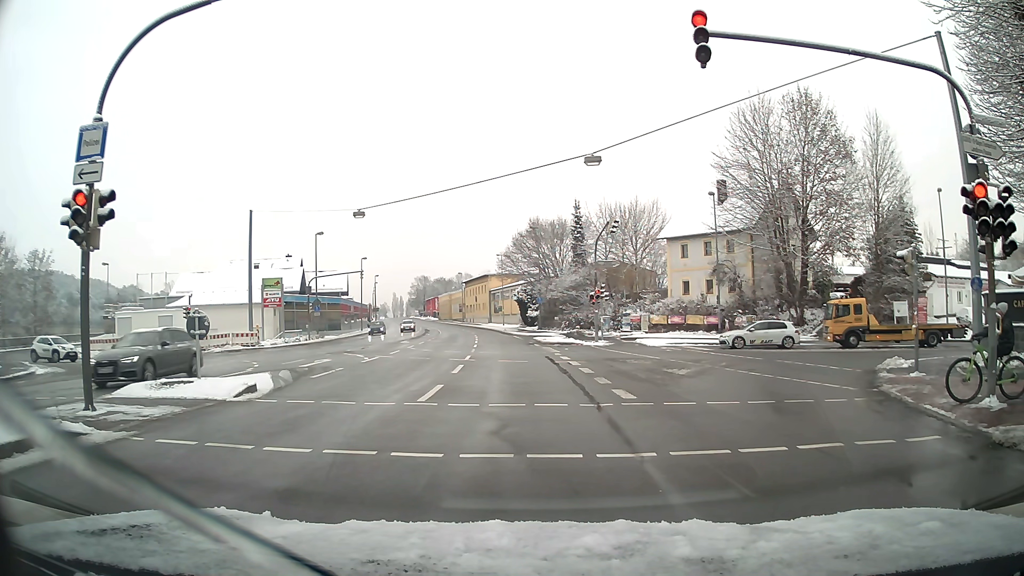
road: primary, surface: asphalt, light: Day
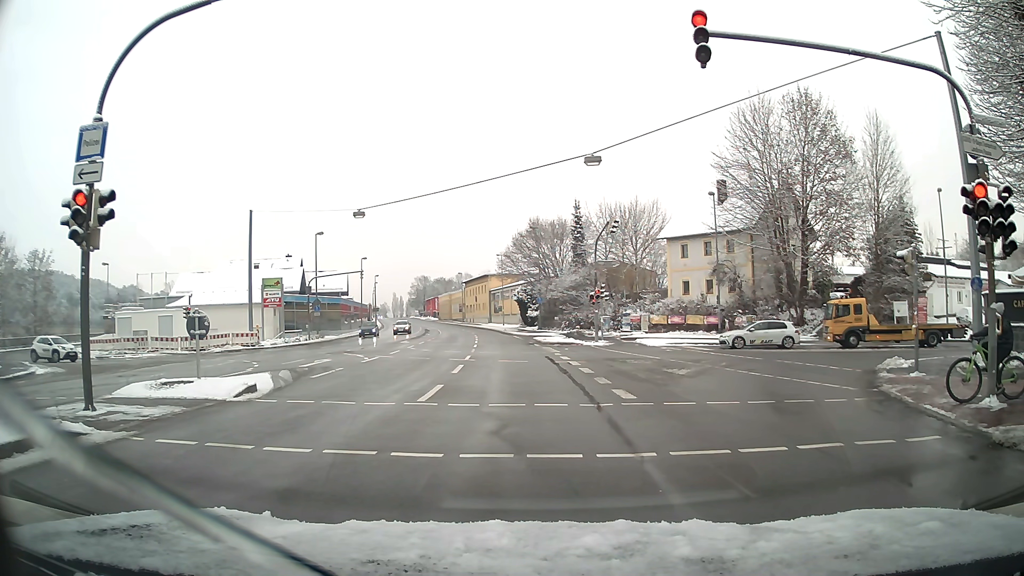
(0.0, 0.0) m; 0°
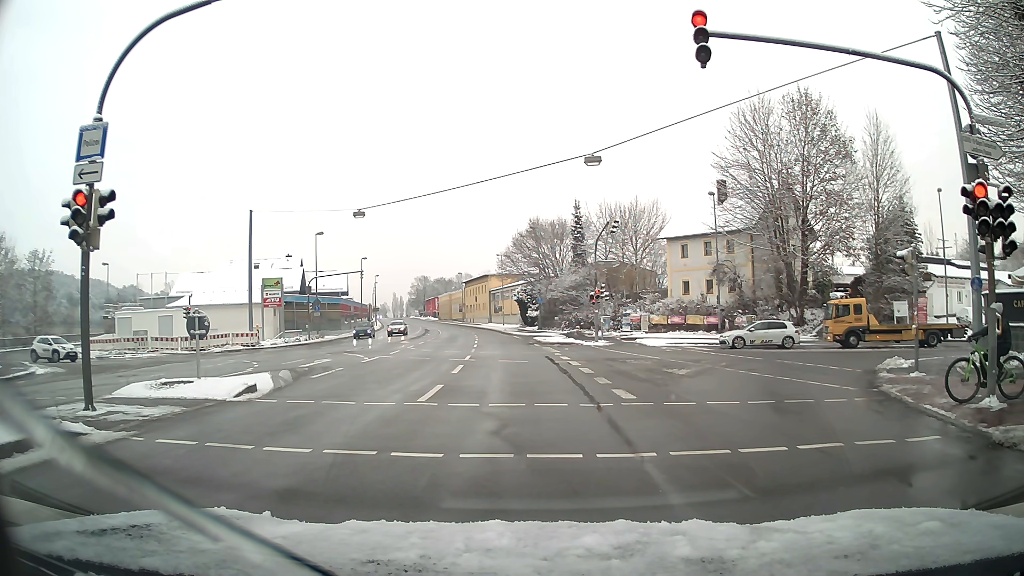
(0.0, 0.0) m; 0°
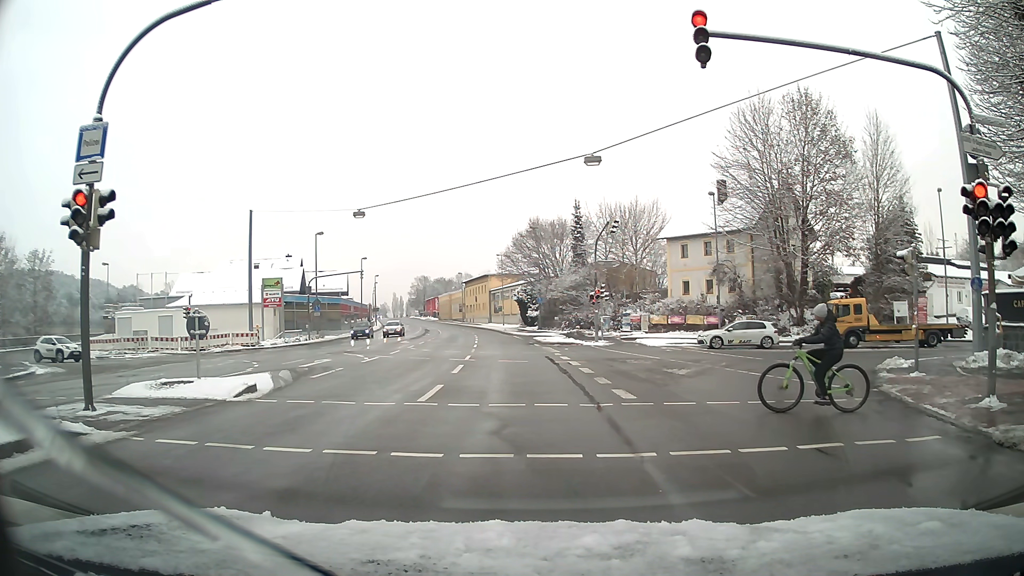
(0.0, 0.0) m; 0°
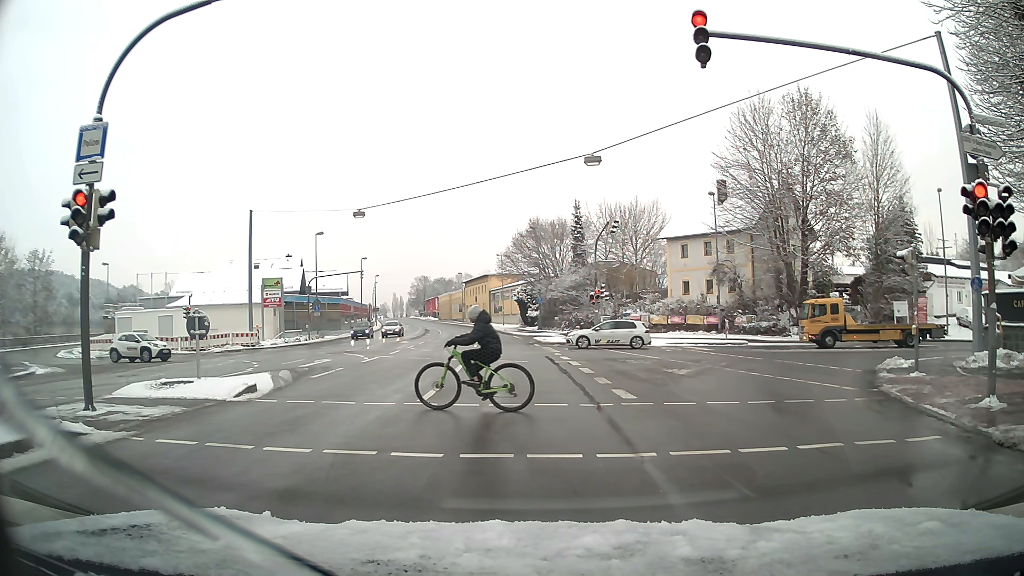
(0.0, 0.0) m; 0°
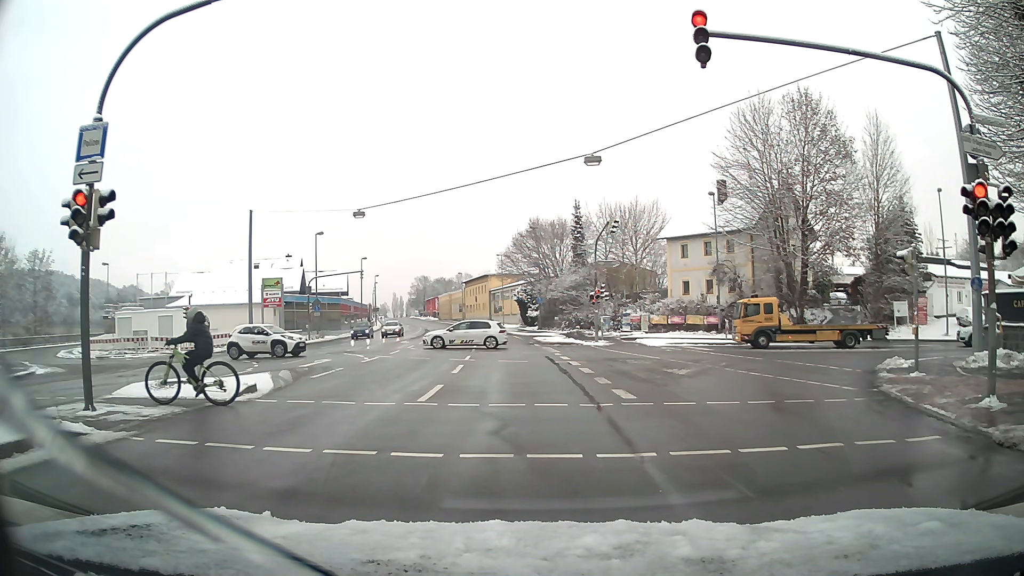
(0.0, 0.0) m; 0°
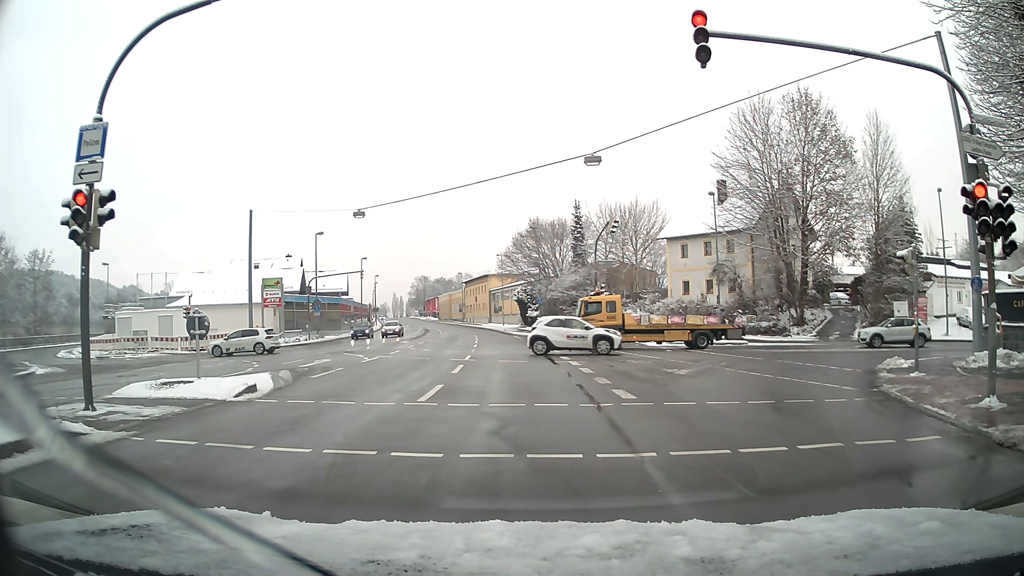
(0.0, 0.0) m; 0°
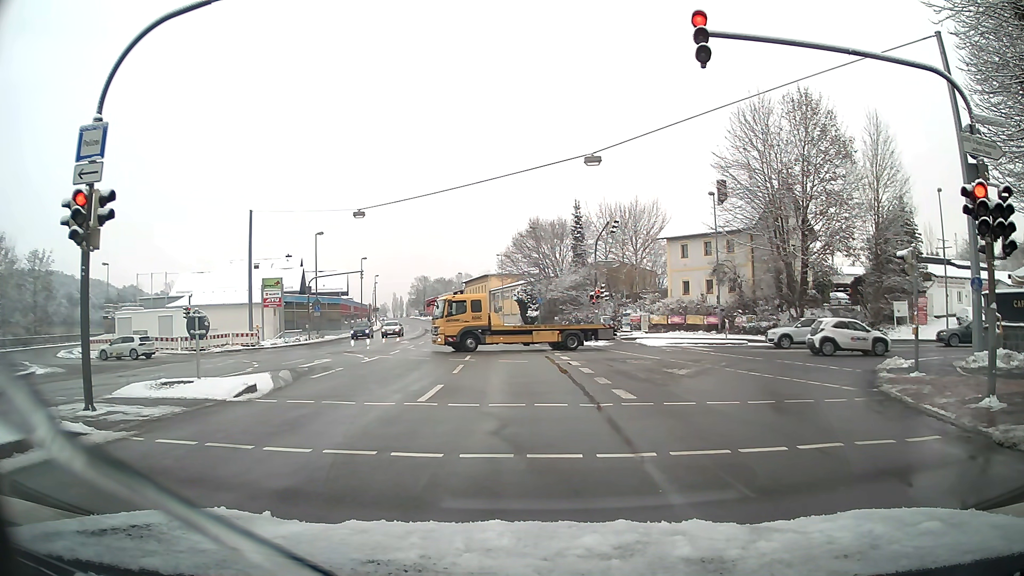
(0.0, 0.0) m; 0°
(0, +10) (-1, +20) (-1, +30) (-2, +40) (-3, +50) (-4, +60) (-5, +70) (-6, +80) (-8, +90) (-10, +99) m
